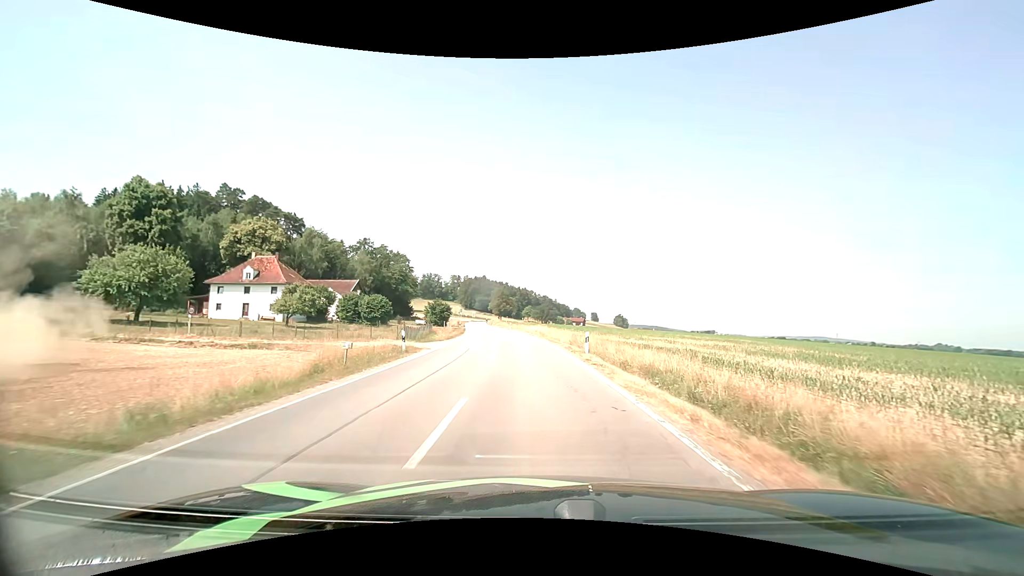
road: secondary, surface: asphalt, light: Day
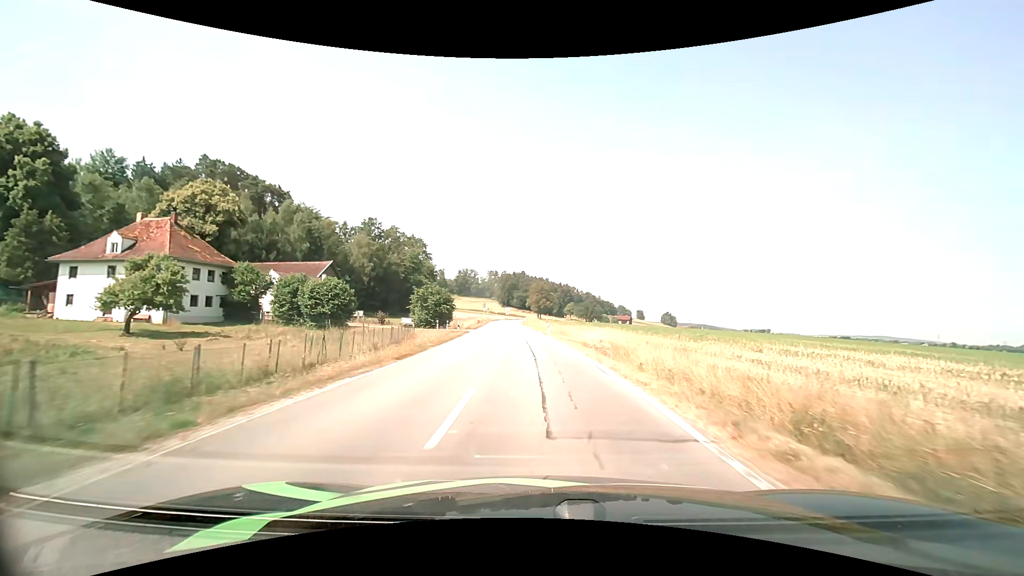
(-1.4, +34.5) m; -5°
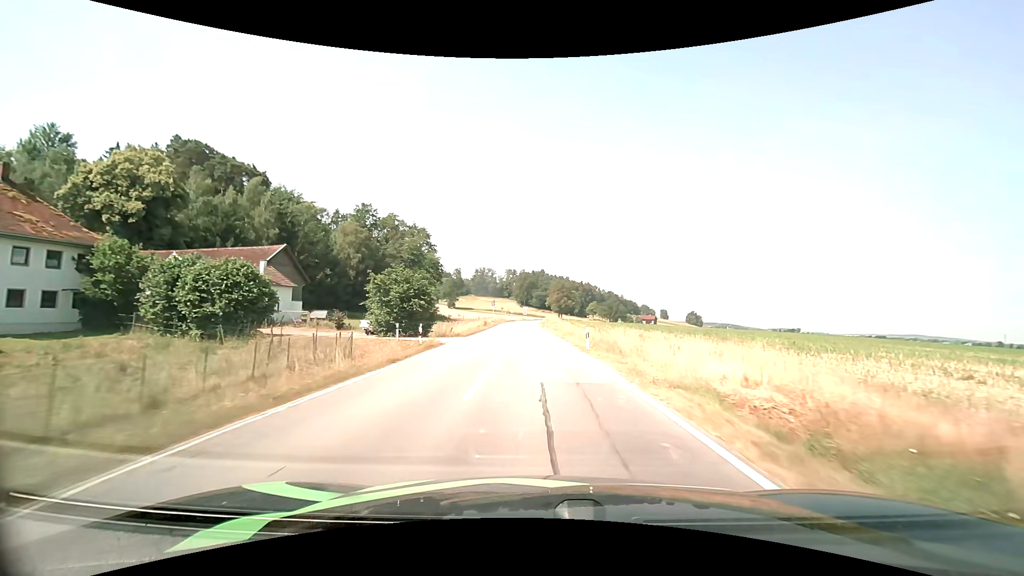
(-0.3, +19.9) m; -2°
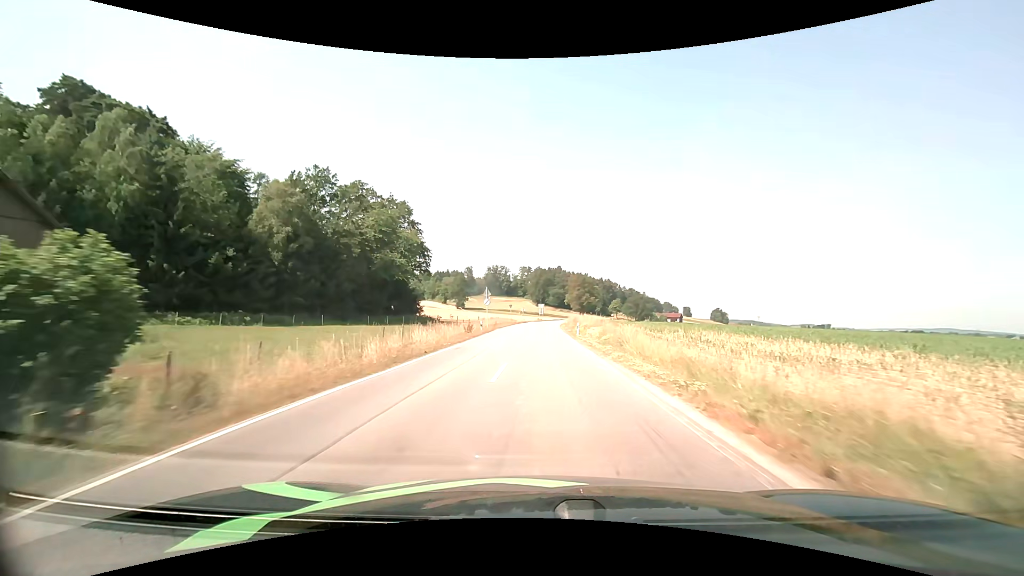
(-0.7, +32.4) m; -2°
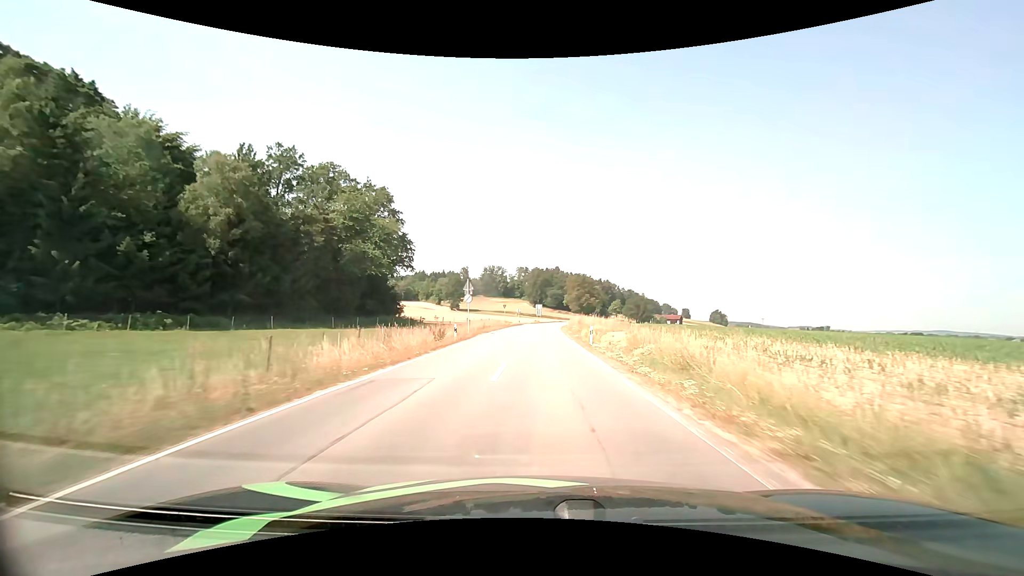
(0.0, +11.4) m; 0°
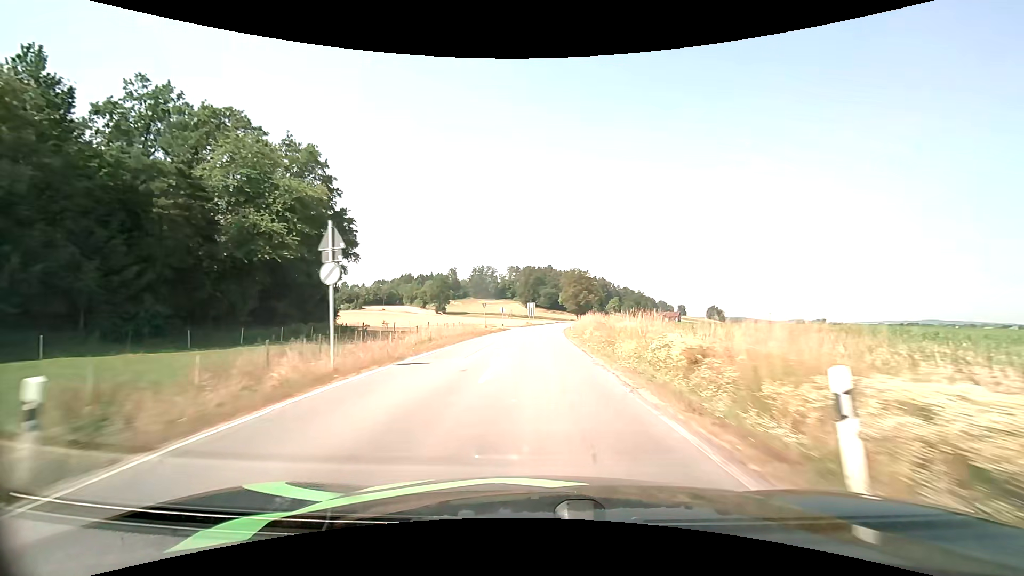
(+0.2, +23.4) m; +1°
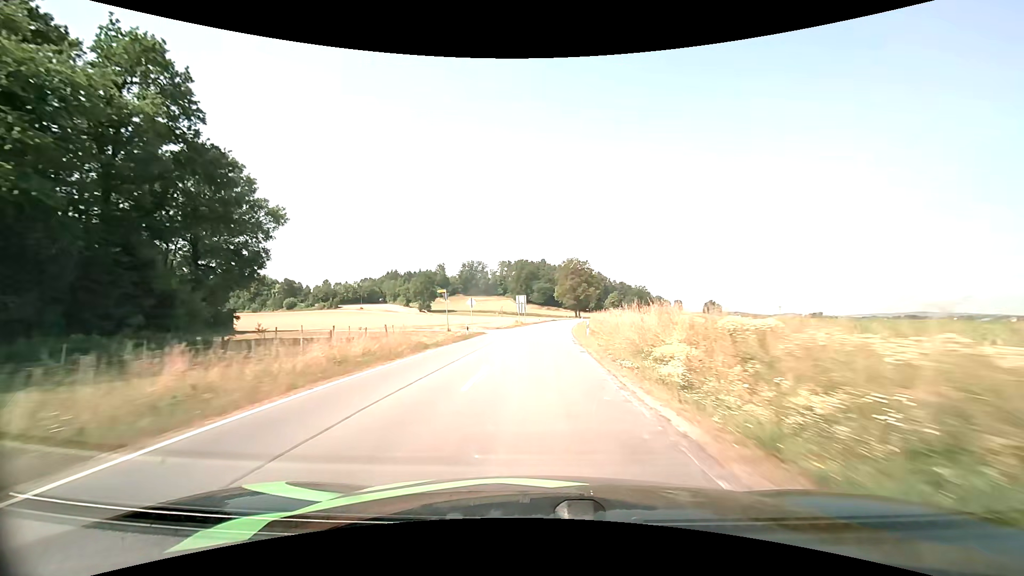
(+0.1, +24.0) m; +1°
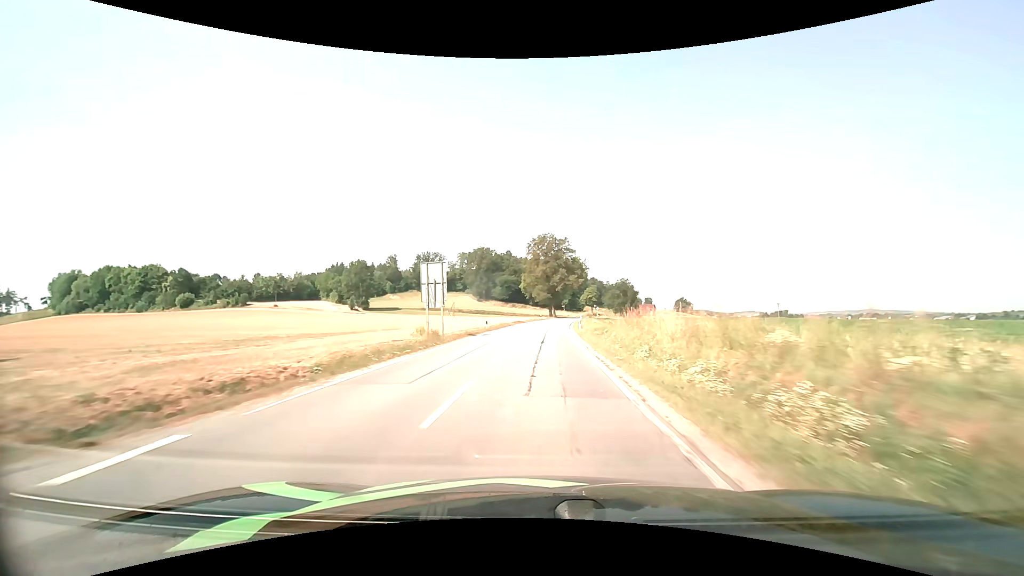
(+1.6, +48.8) m; +4°
(0, +10) (0, +20) (0, +30) (+1, +40) (+1, +50) (+2, +60) (+3, +70) (+4, +80) (+5, +90) (+6, +100) m
